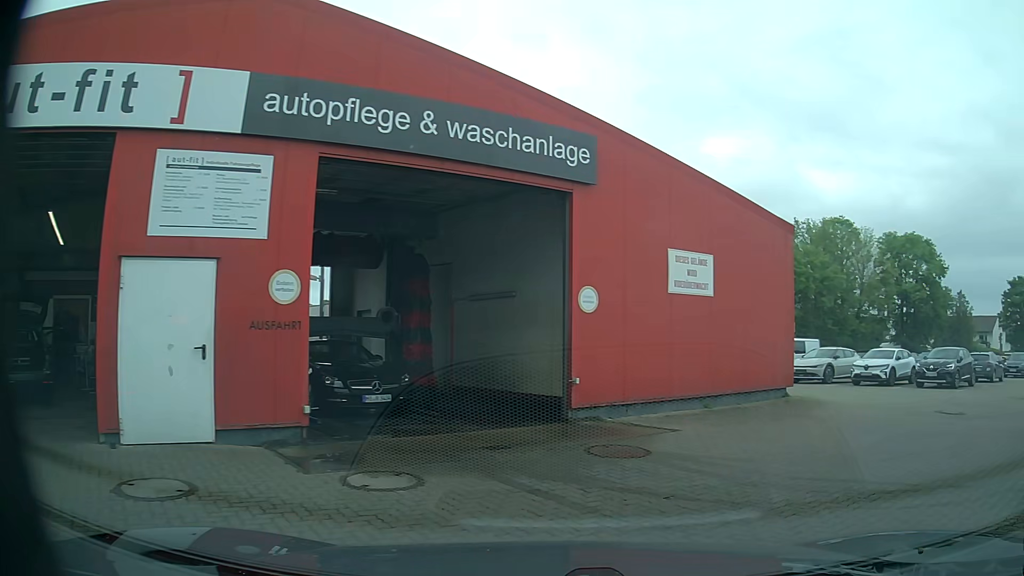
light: Day
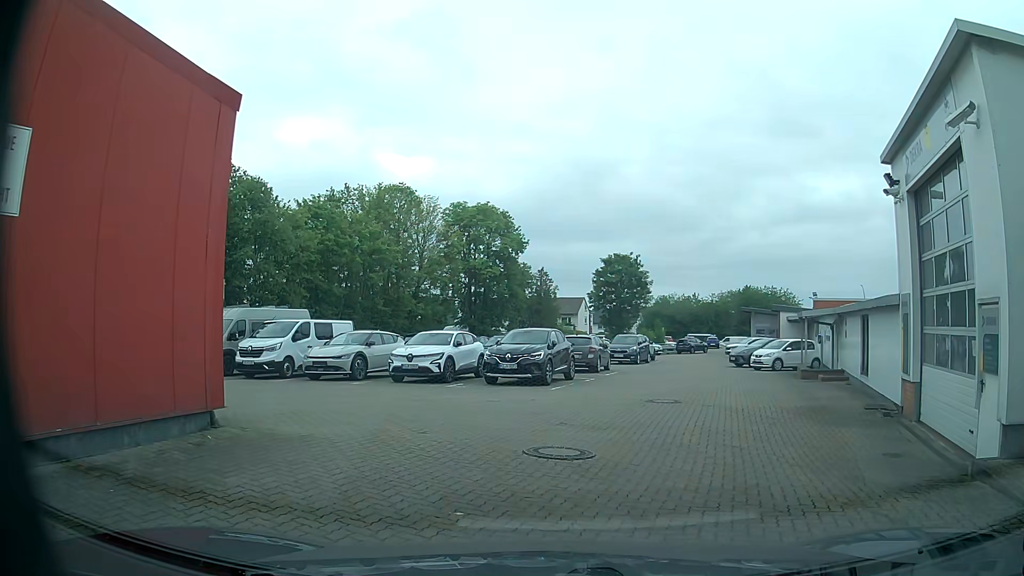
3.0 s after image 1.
(+3.4, +6.8) m; +40°
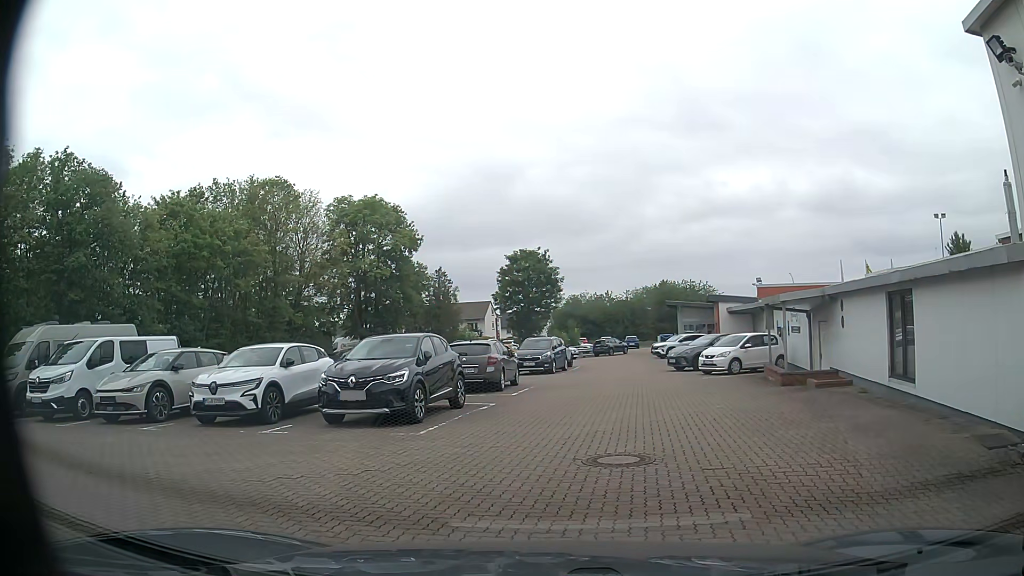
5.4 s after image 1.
(+0.7, +6.9) m; +9°
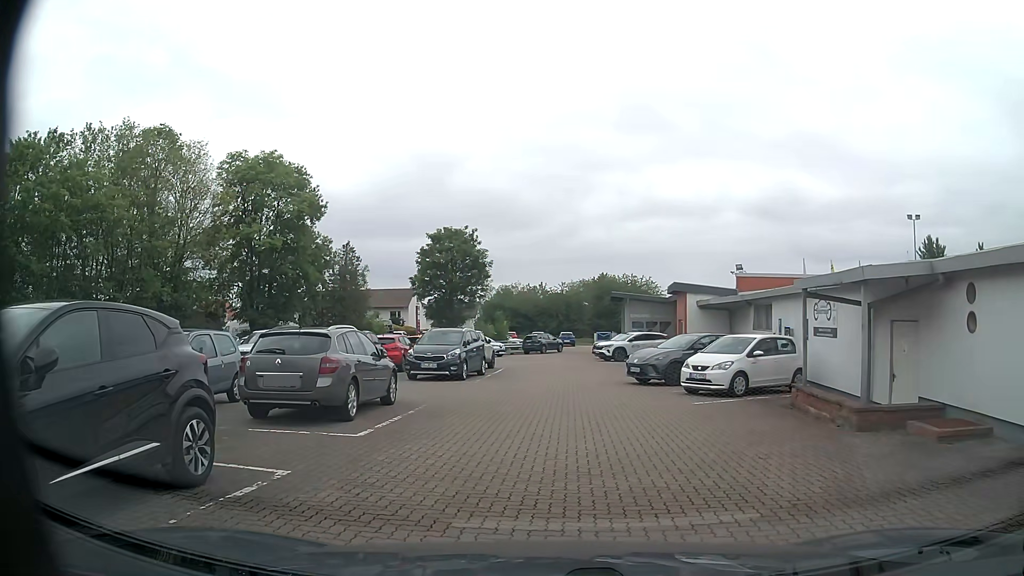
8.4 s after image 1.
(+0.2, +8.6) m; +3°
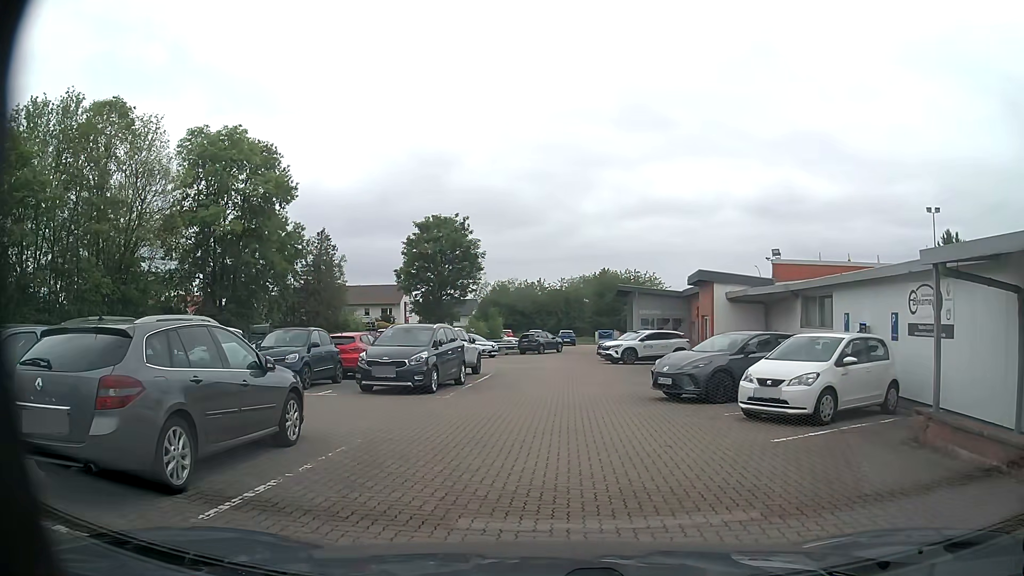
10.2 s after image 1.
(+0.1, +5.2) m; +2°
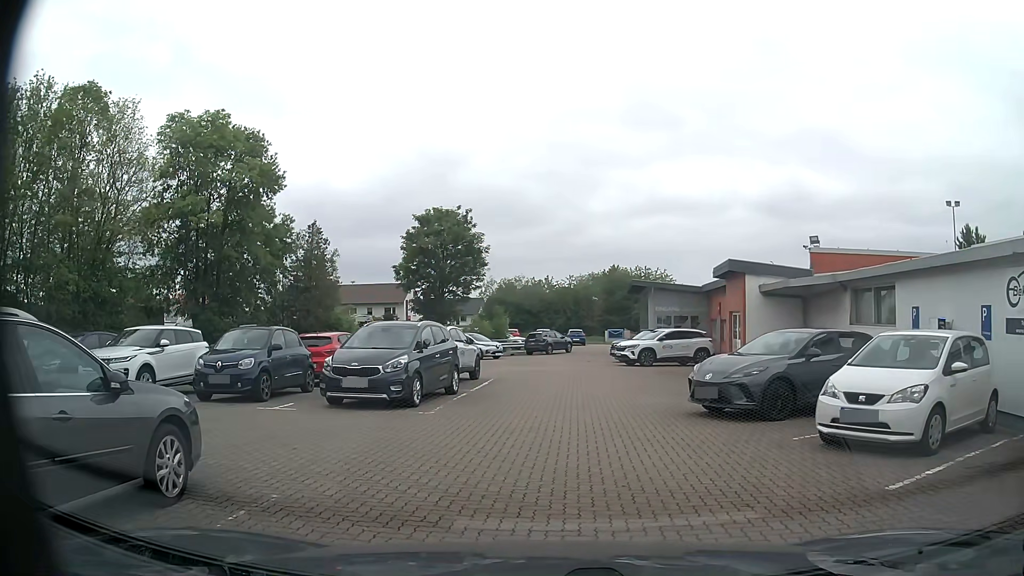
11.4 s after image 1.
(0.0, +3.0) m; +1°
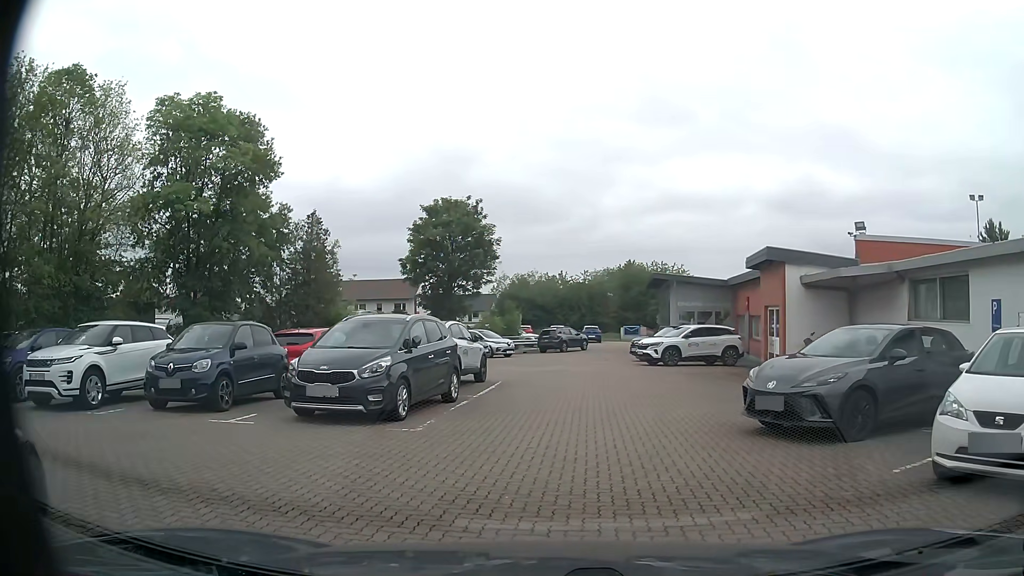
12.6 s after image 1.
(-0.1, +2.4) m; -3°
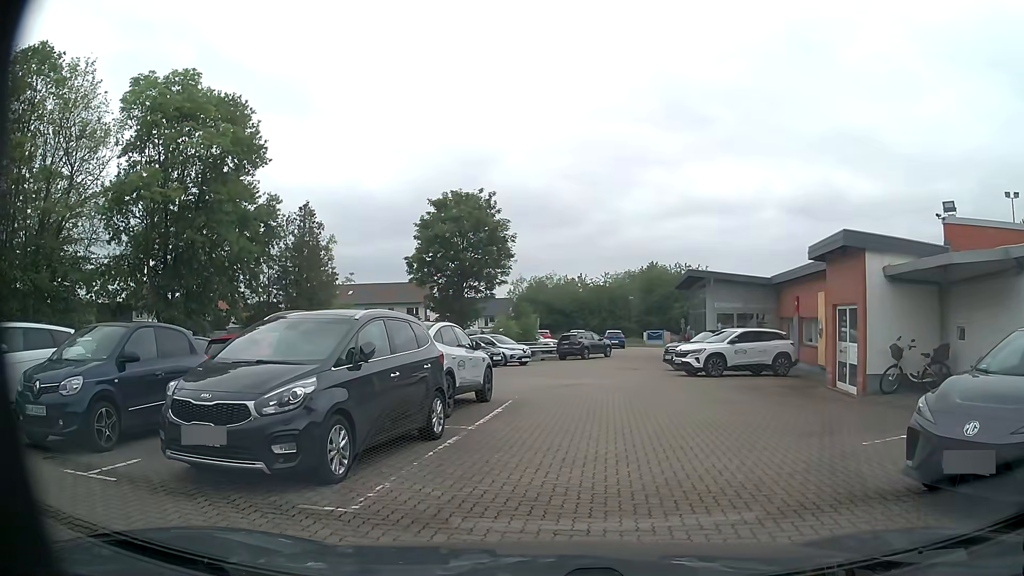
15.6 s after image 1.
(0.0, +4.0) m; 0°
